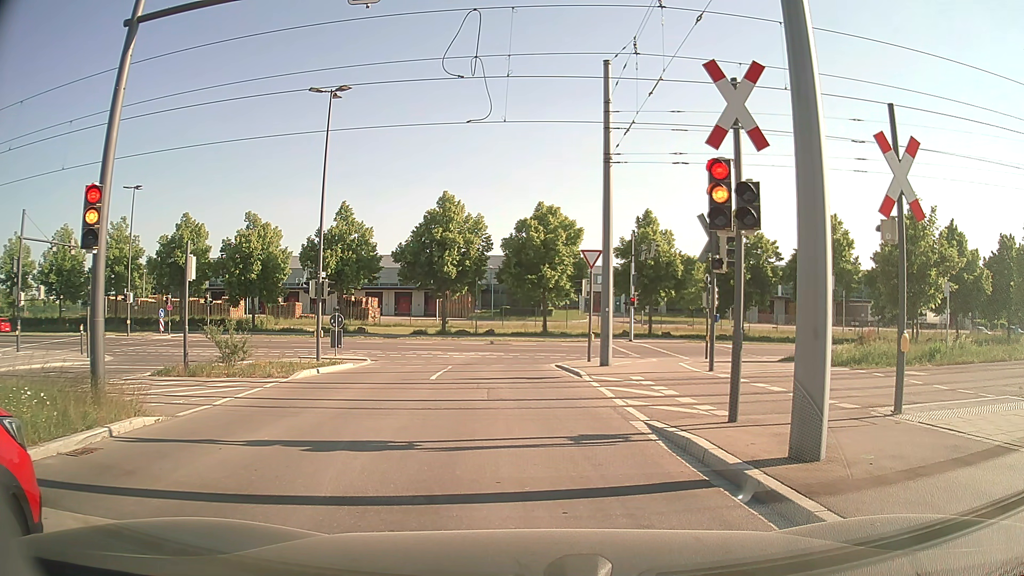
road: tertiary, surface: asphalt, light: Day
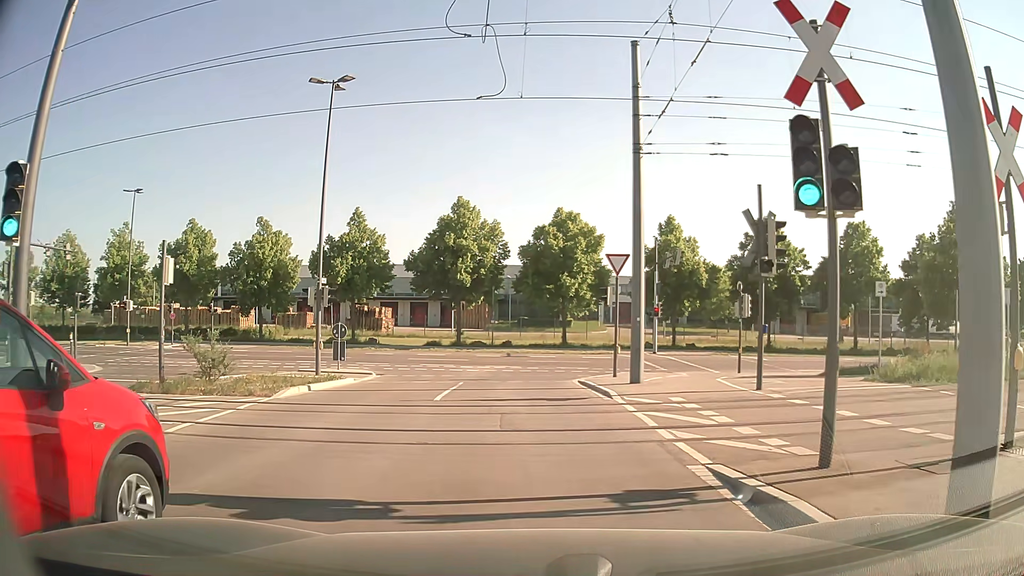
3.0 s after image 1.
(0.0, +2.5) m; -1°
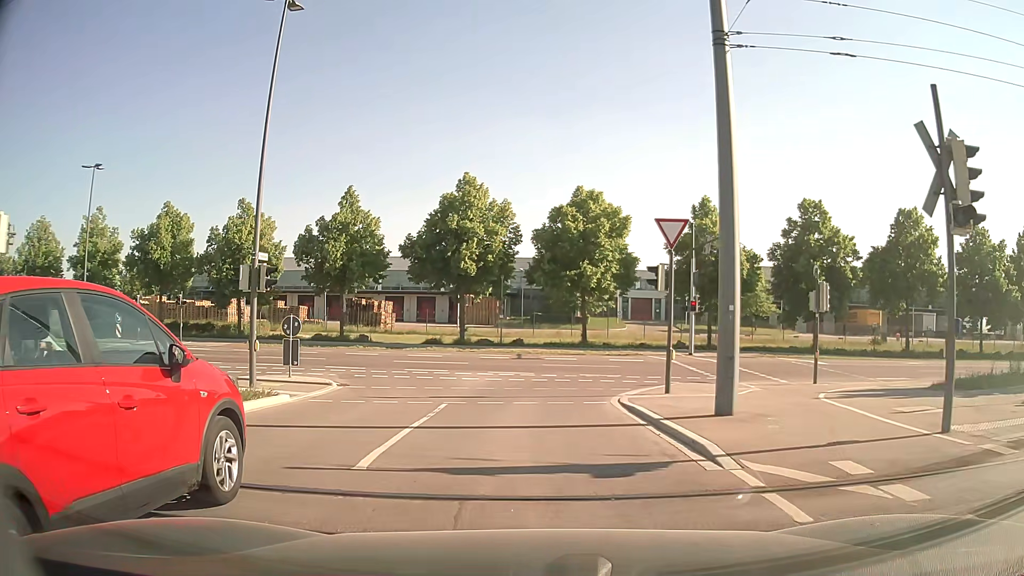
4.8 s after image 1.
(-0.2, +6.8) m; -2°
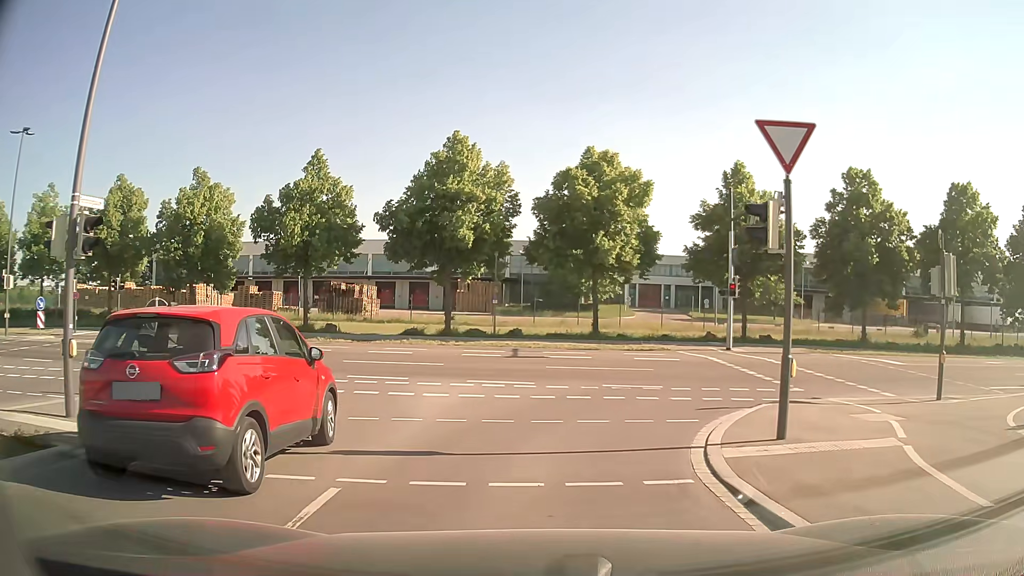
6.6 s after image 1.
(-0.1, +7.4) m; -1°
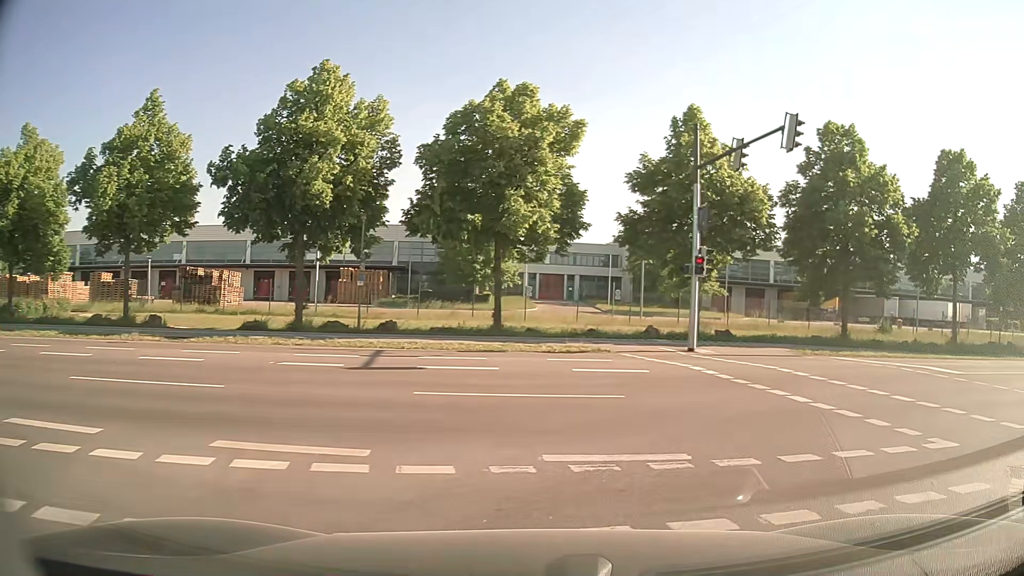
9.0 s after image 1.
(+0.2, +9.5) m; +8°
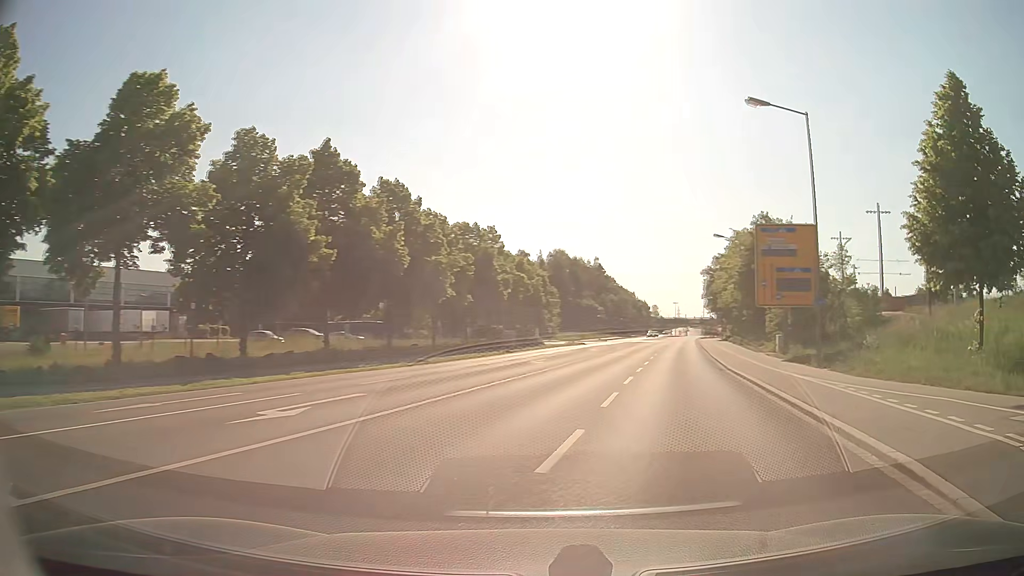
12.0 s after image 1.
(+7.9, +11.2) m; +70°
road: secondary
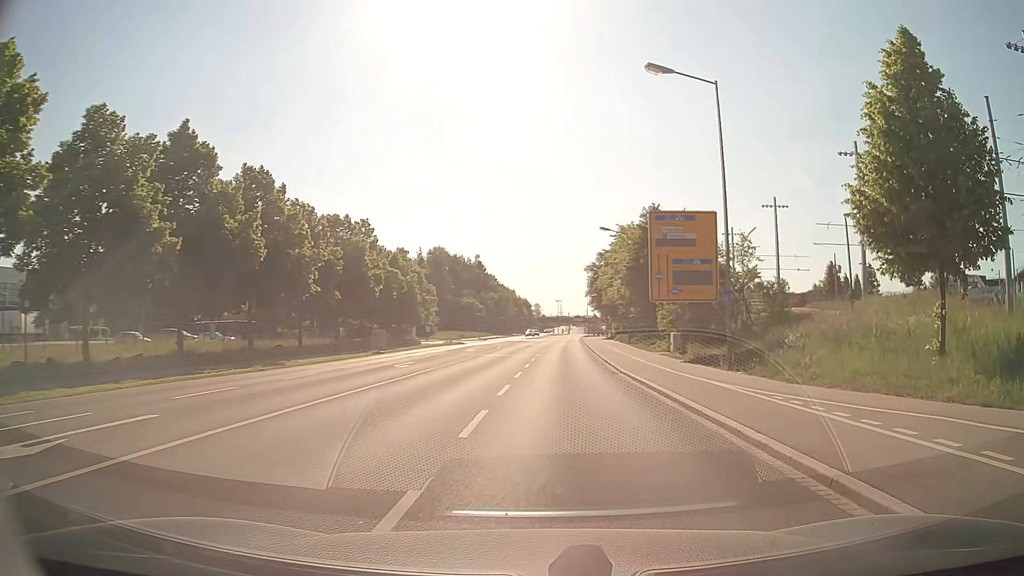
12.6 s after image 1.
(+0.4, +3.7) m; +11°
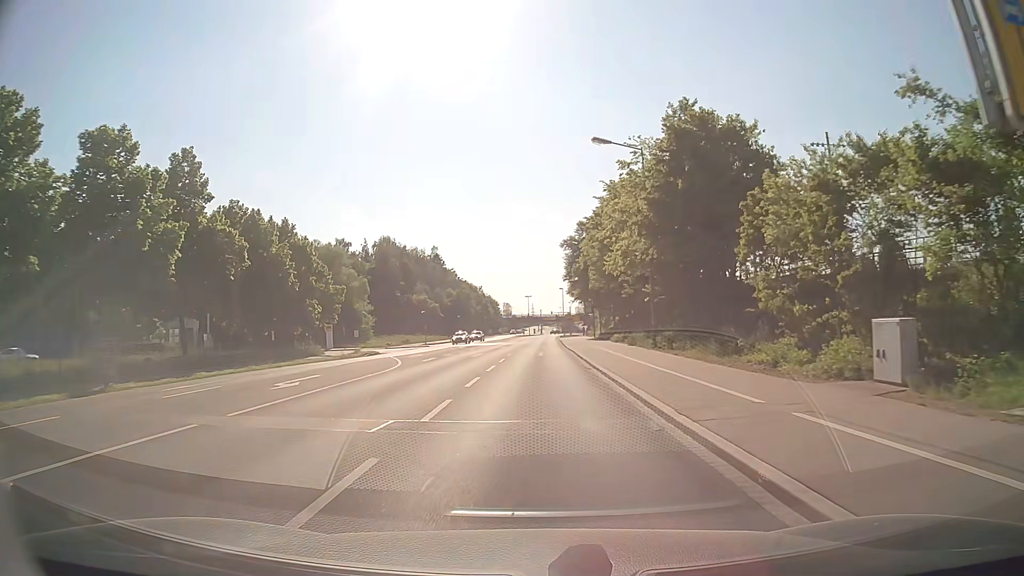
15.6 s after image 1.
(+1.3, +29.4) m; +2°
(0, +10) (0, +20) (0, +30) (0, +40) (0, +50) (0, +60) (+1, +70) (+1, +80) (+1, +90) (+2, +100) m
